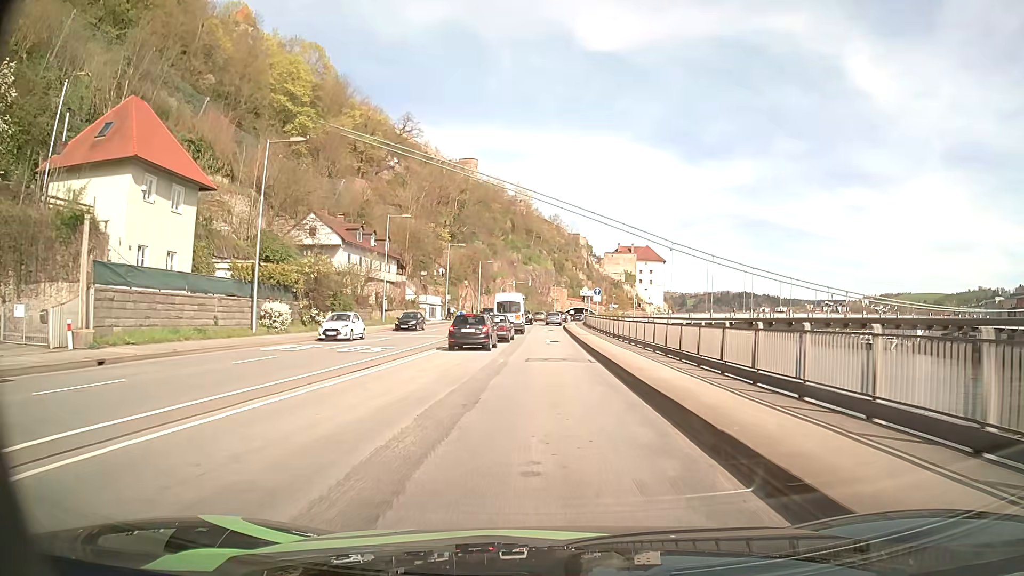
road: primary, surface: asphalt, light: Day
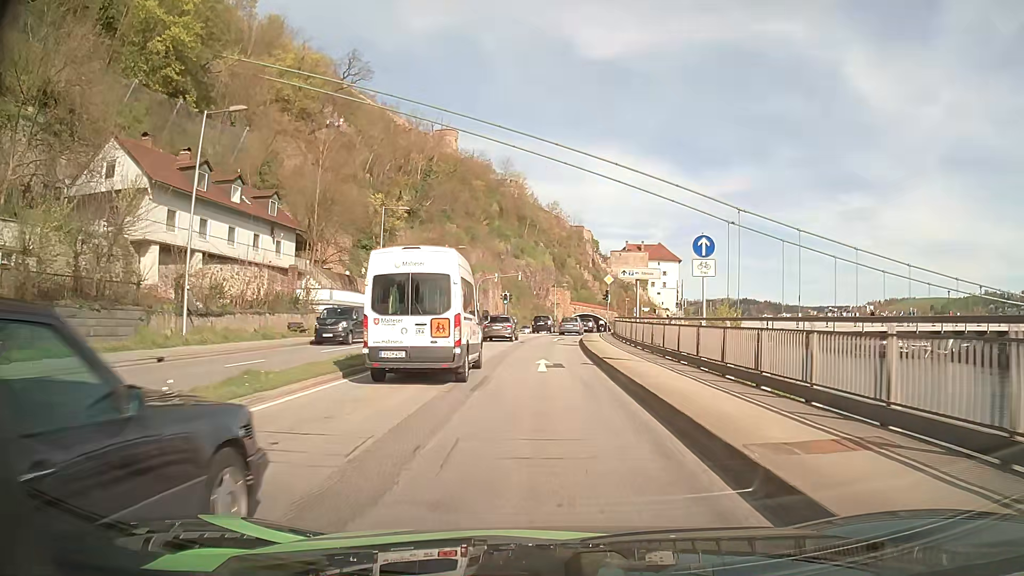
(-0.1, +36.0) m; 0°
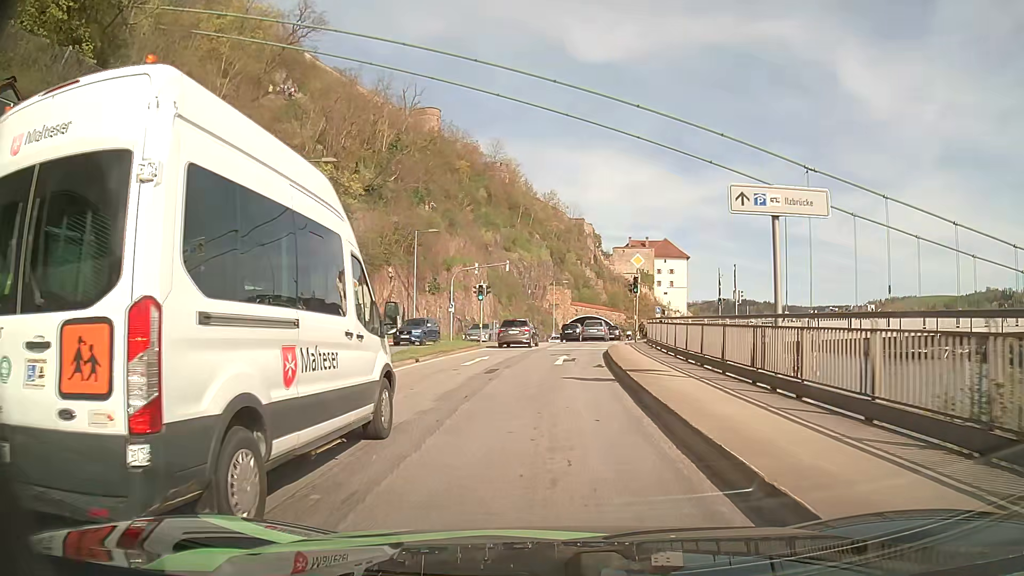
(0.0, +18.7) m; 0°
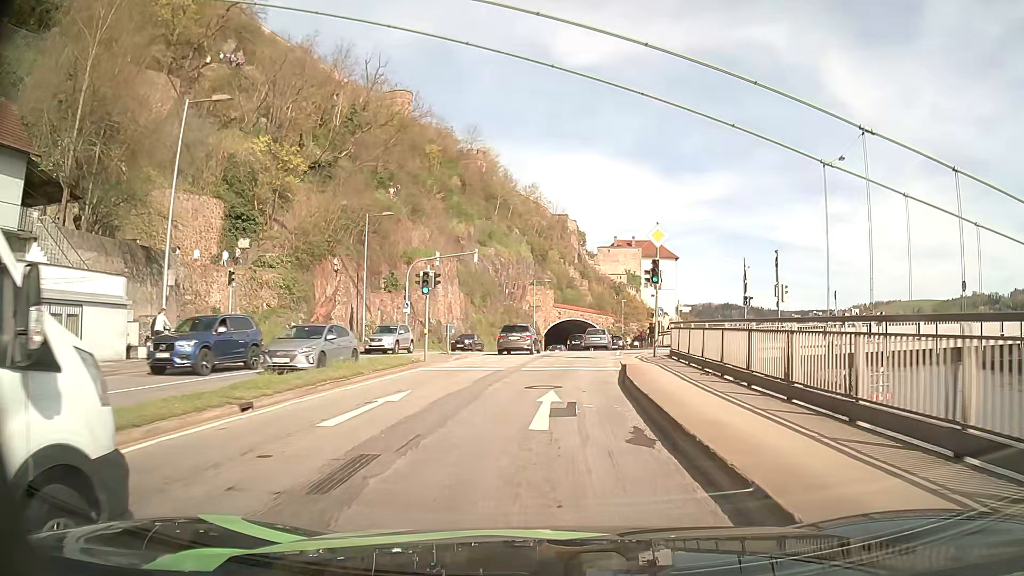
(+0.2, +11.7) m; +2°
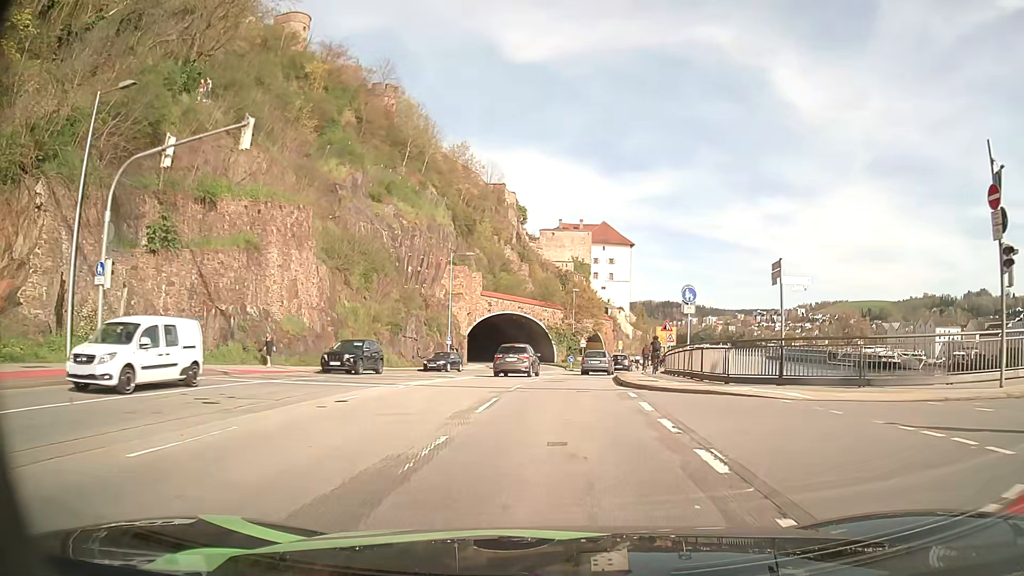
(+1.3, +29.6) m; +6°
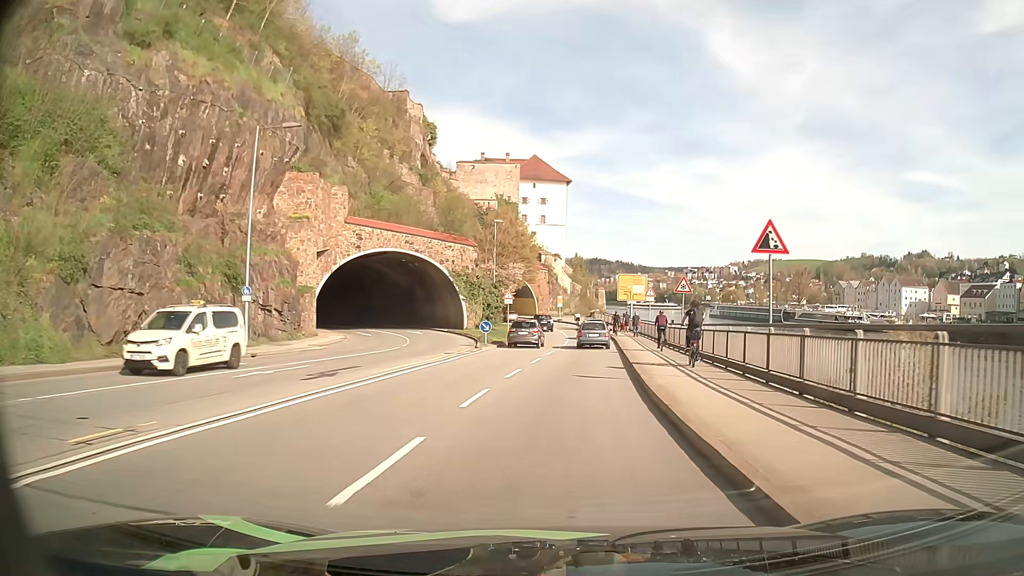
(+1.4, +30.5) m; +6°
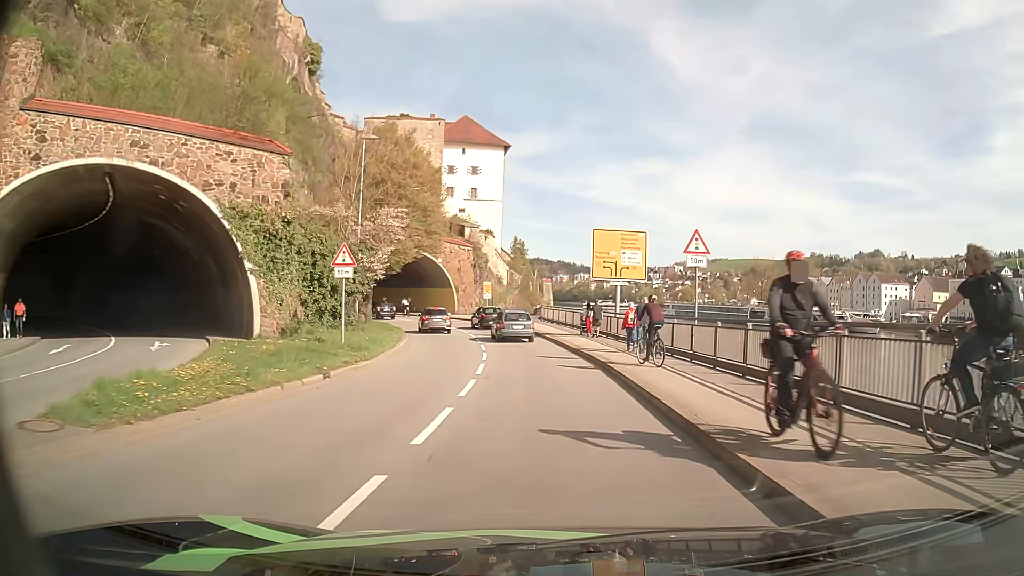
(+1.4, +30.4) m; +5°
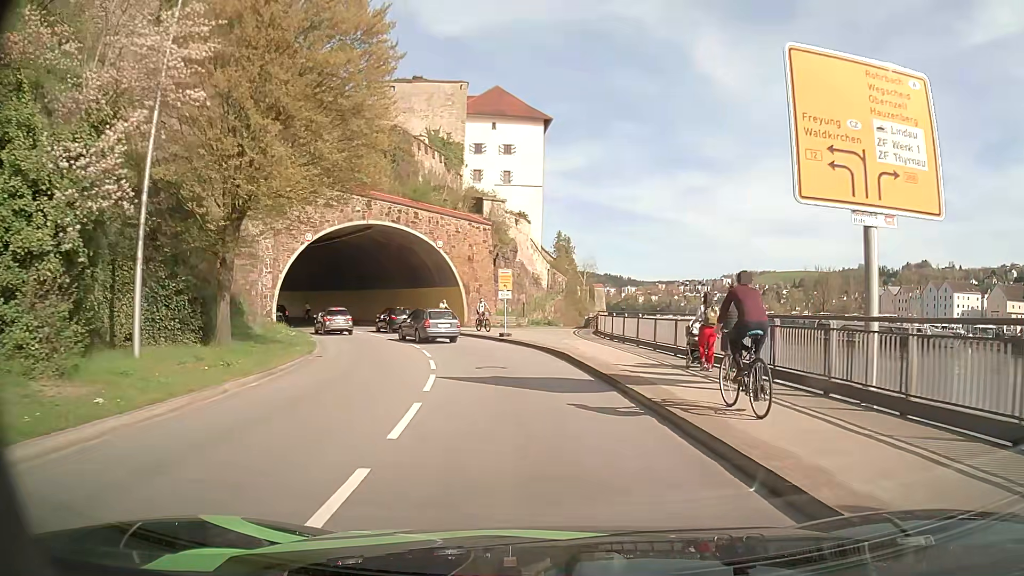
(-0.6, +22.7) m; -3°
